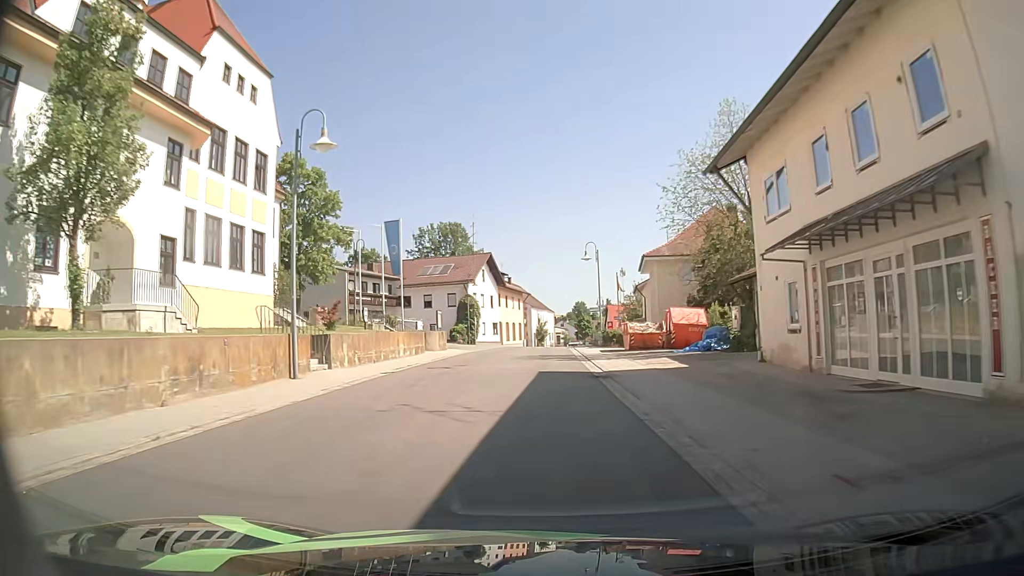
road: secondary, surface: asphalt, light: Day
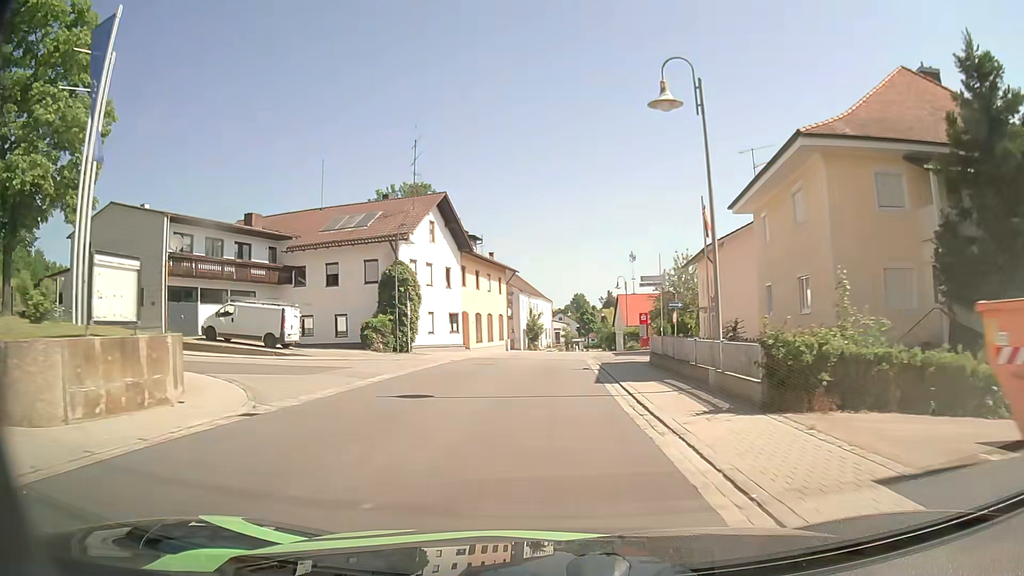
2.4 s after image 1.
(0.0, +31.0) m; 0°
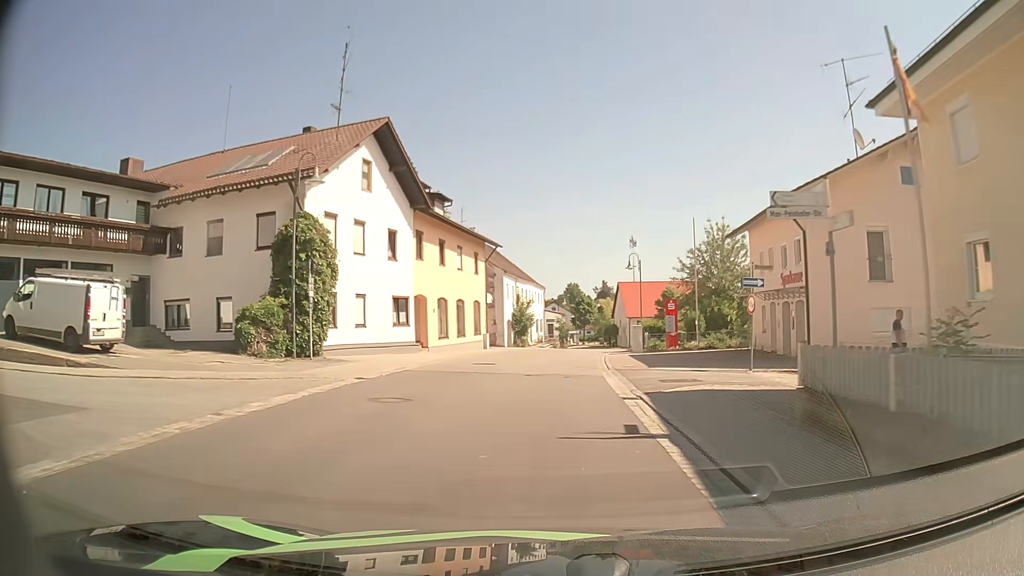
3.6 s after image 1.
(+0.1, +14.3) m; +1°
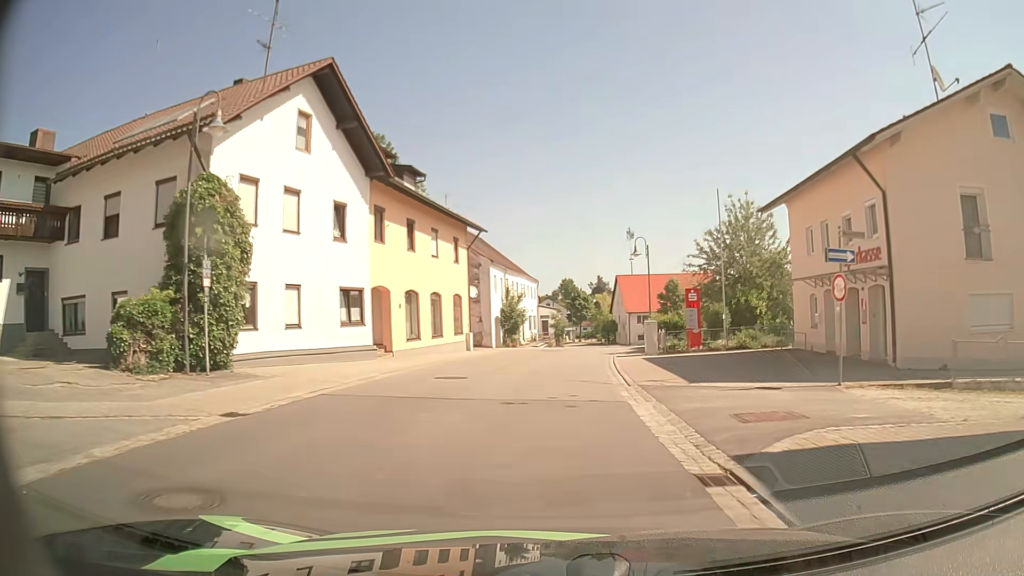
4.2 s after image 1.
(0.0, +6.9) m; 0°
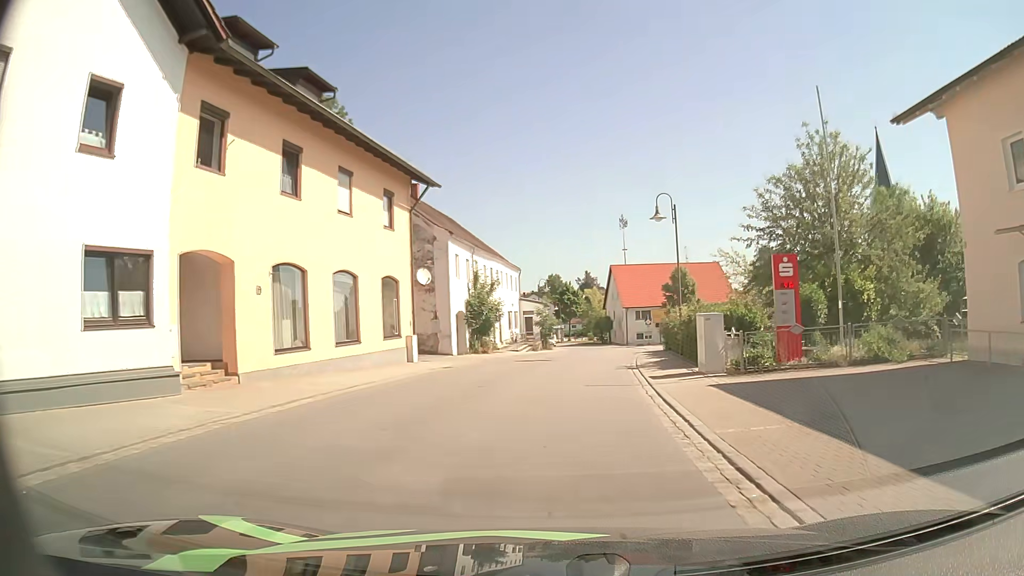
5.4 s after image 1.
(+0.1, +13.6) m; +1°
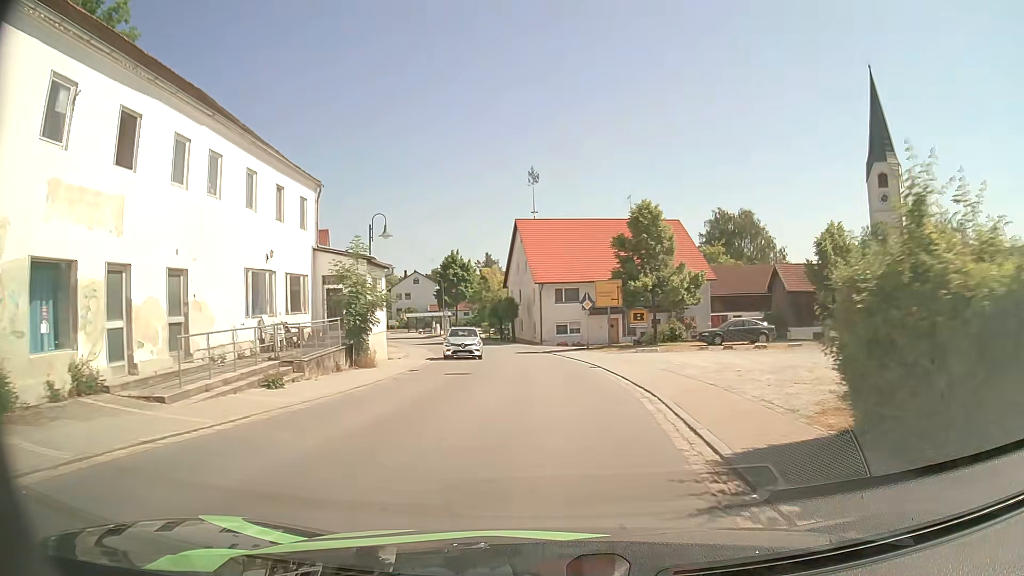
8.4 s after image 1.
(+2.8, +34.2) m; +8°
